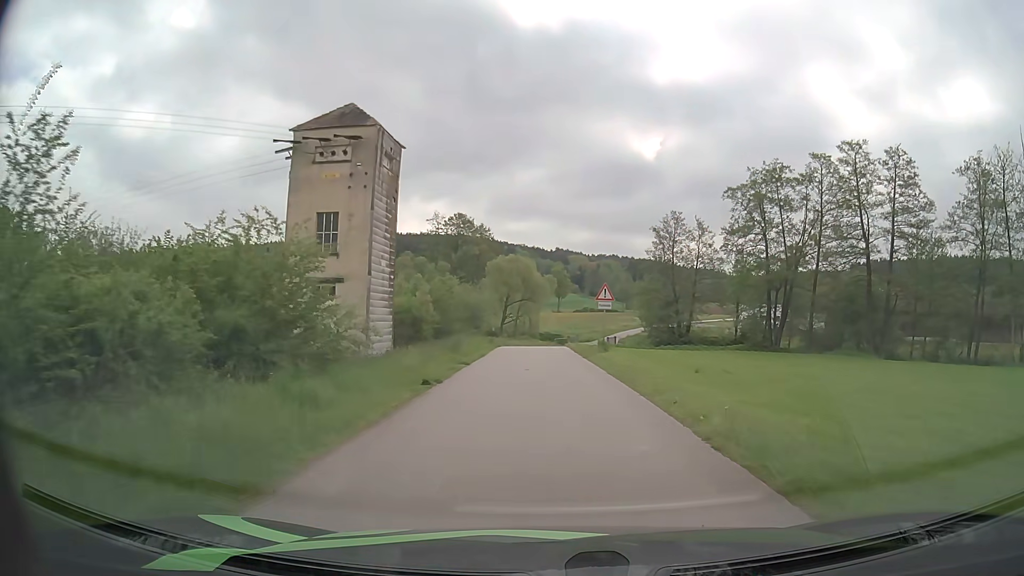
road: unclassified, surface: asphalt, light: Day
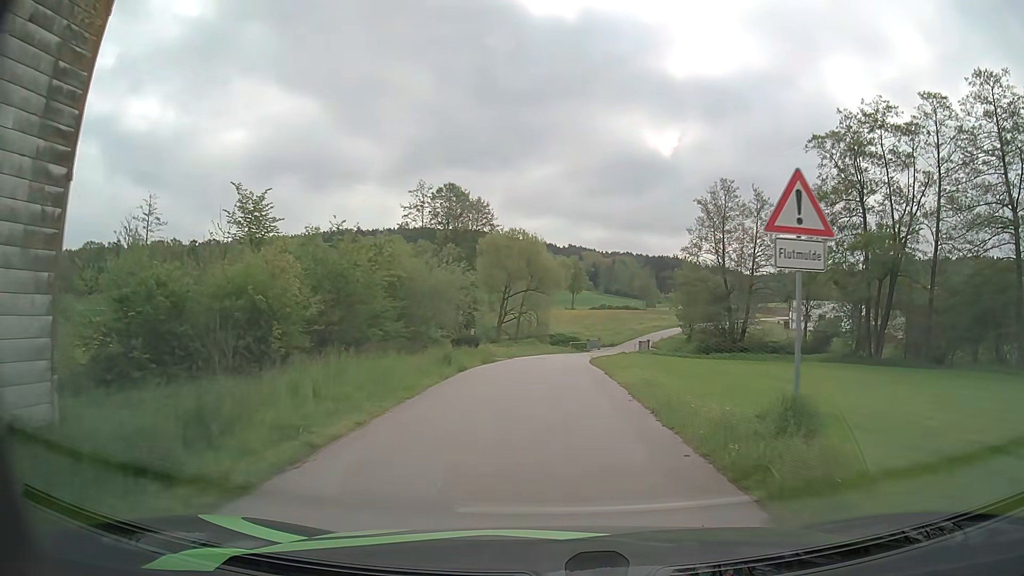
(-0.1, +21.4) m; -1°
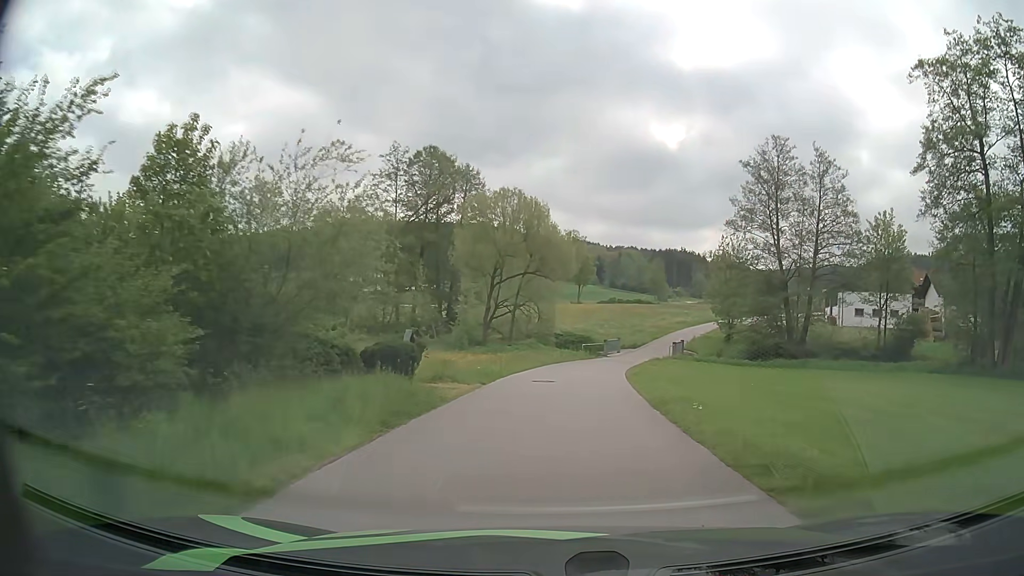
(-0.1, +16.4) m; 0°
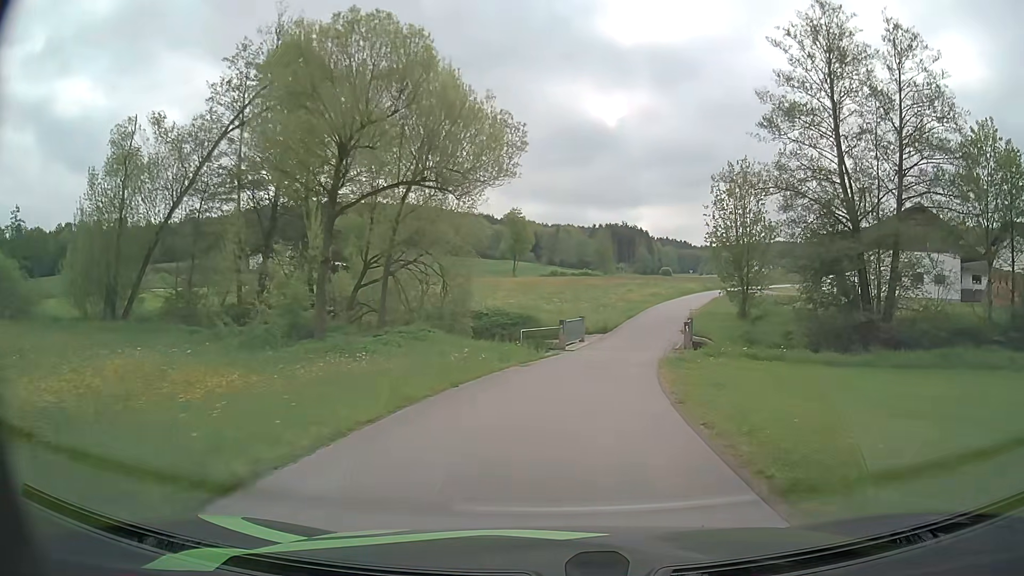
(+1.0, +23.0) m; +5°
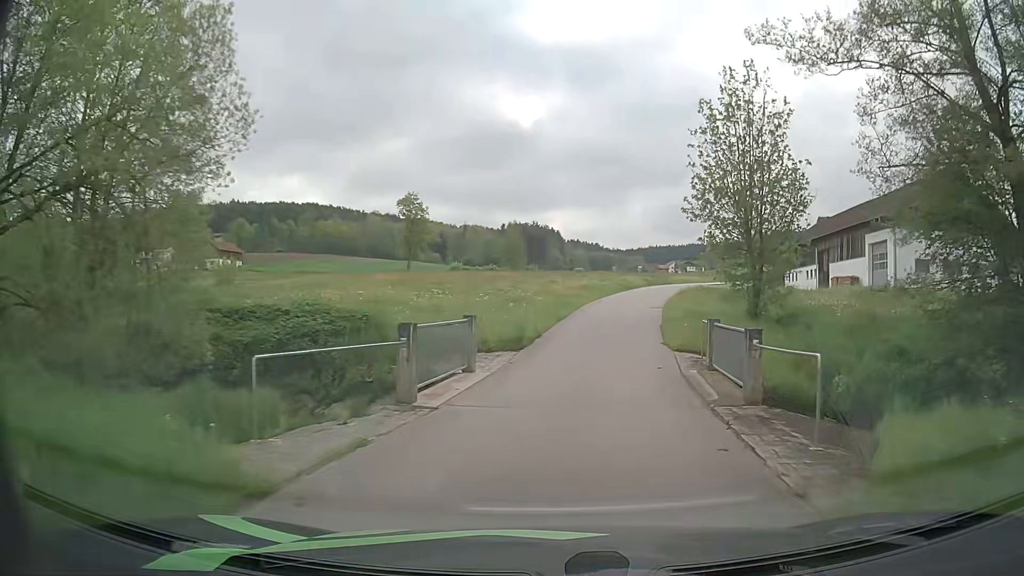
(+1.3, +18.5) m; +8°
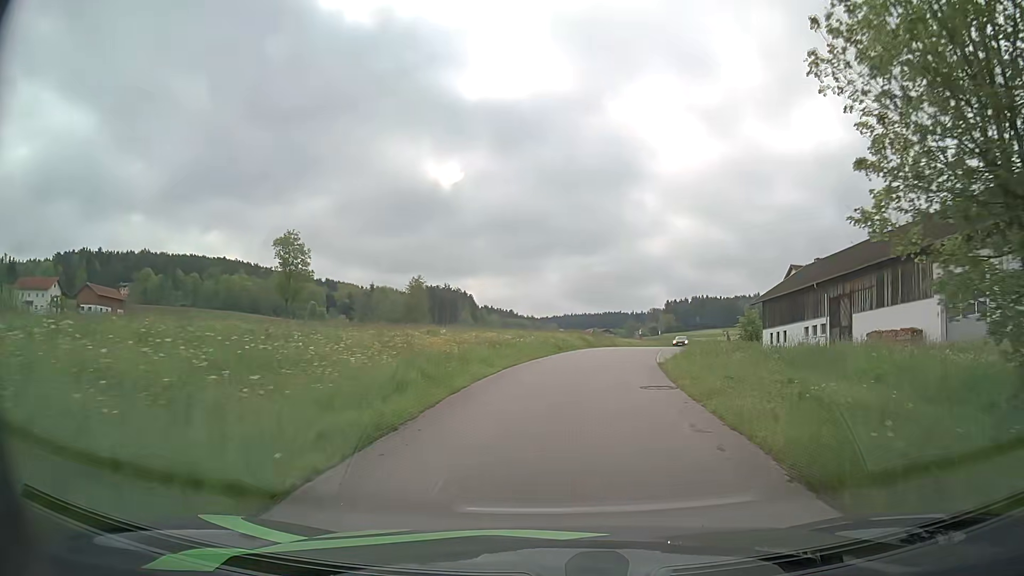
(+1.3, +19.7) m; +8°
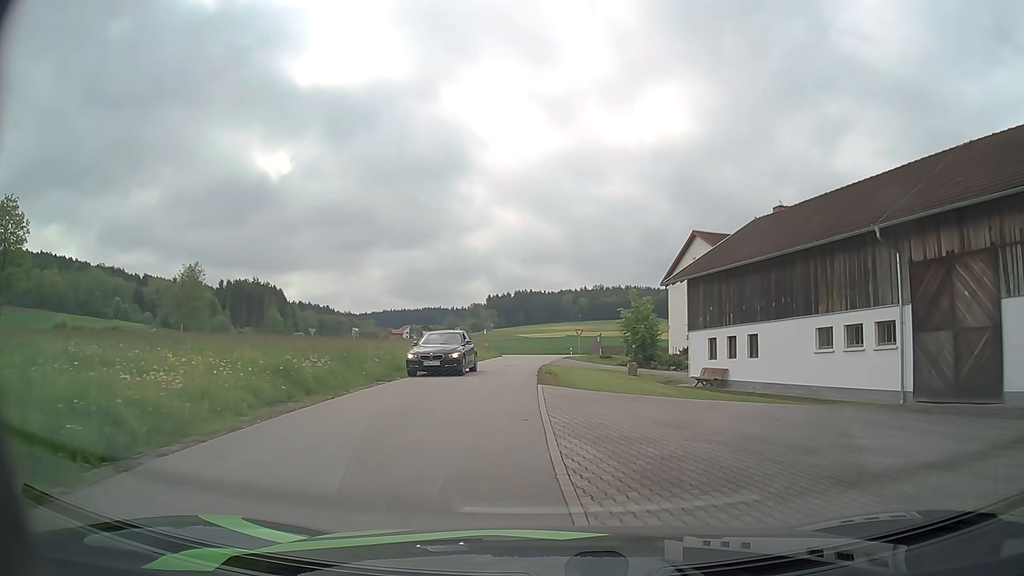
(+3.3, +26.7) m; +15°
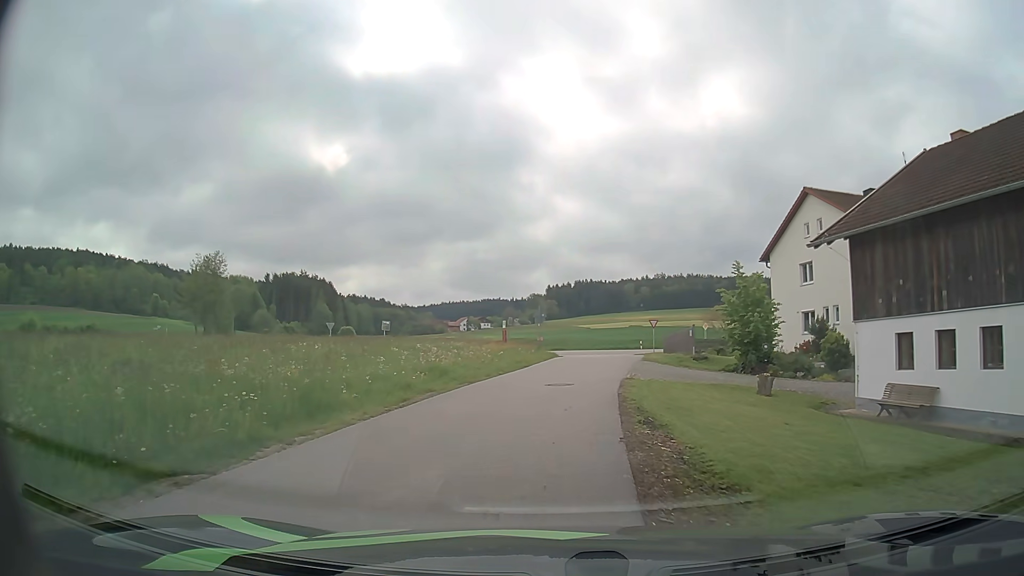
(-0.4, +12.6) m; -6°
